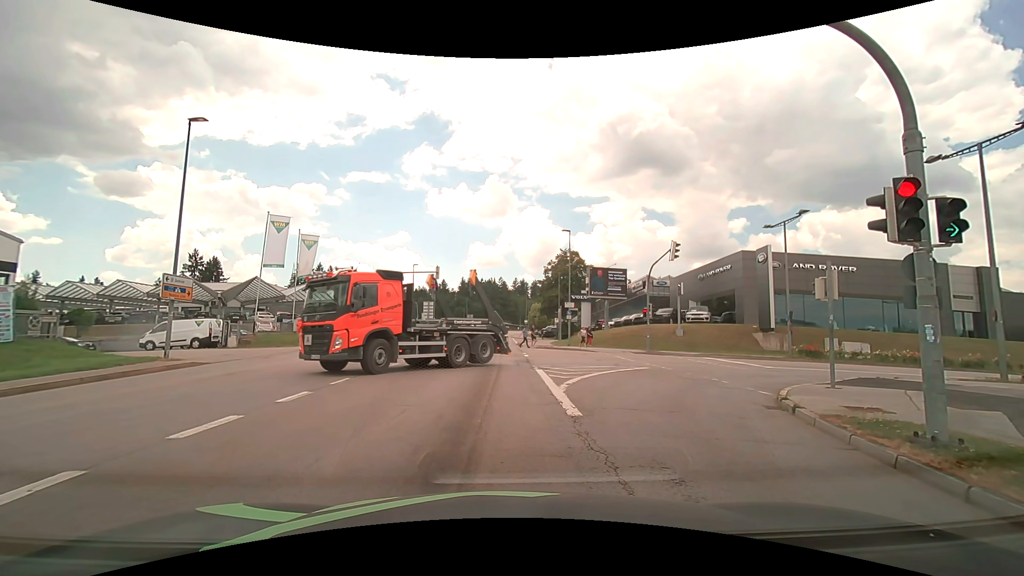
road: tertiary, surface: asphalt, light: Day
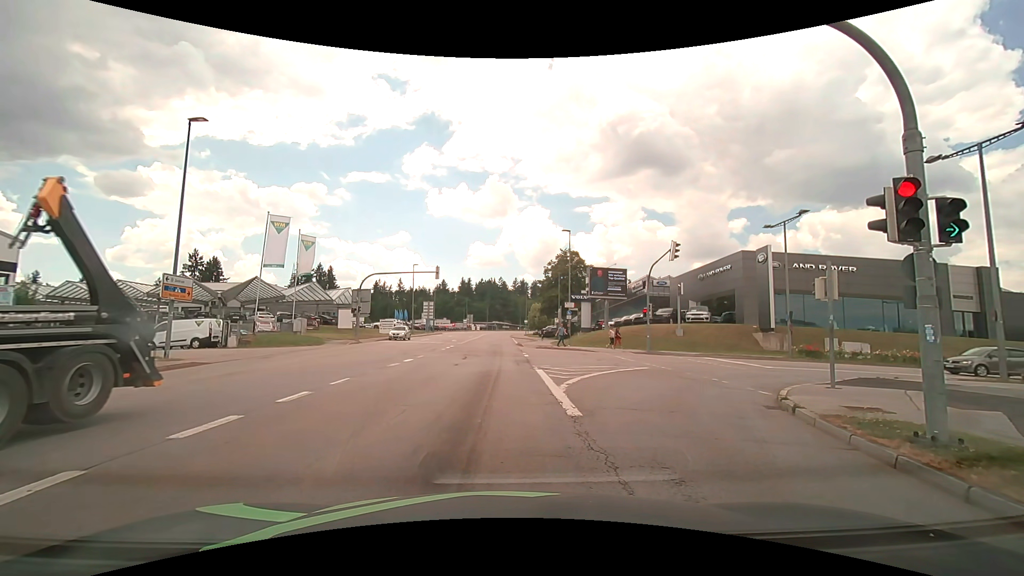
(0.0, 0.0) m; 0°
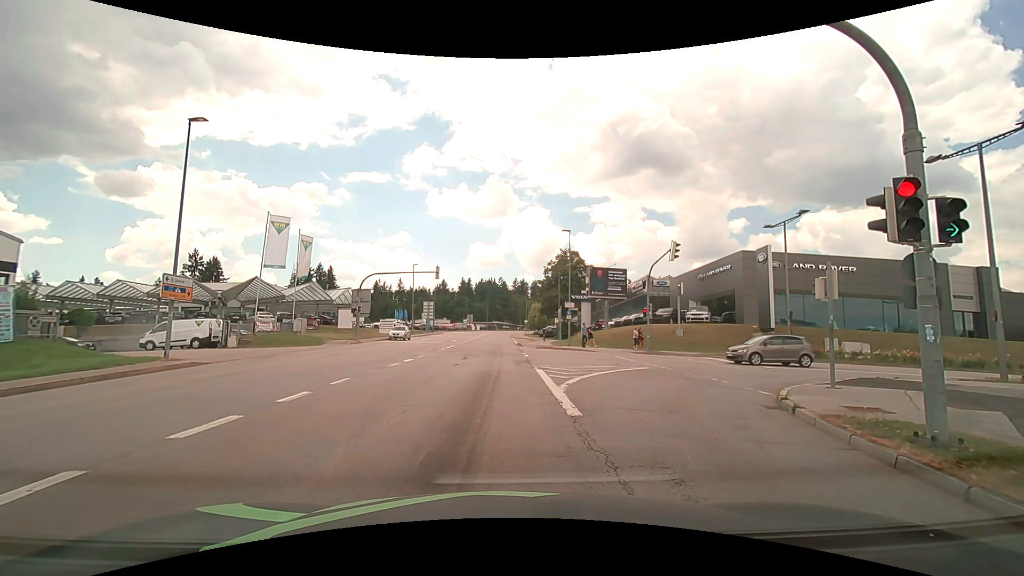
(0.0, 0.0) m; 0°
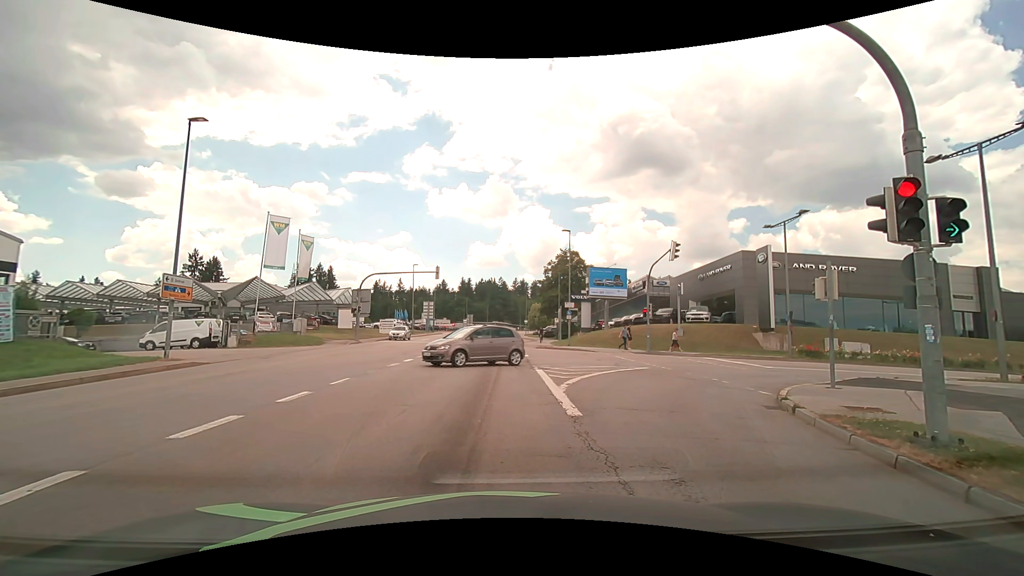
(0.0, 0.0) m; 0°
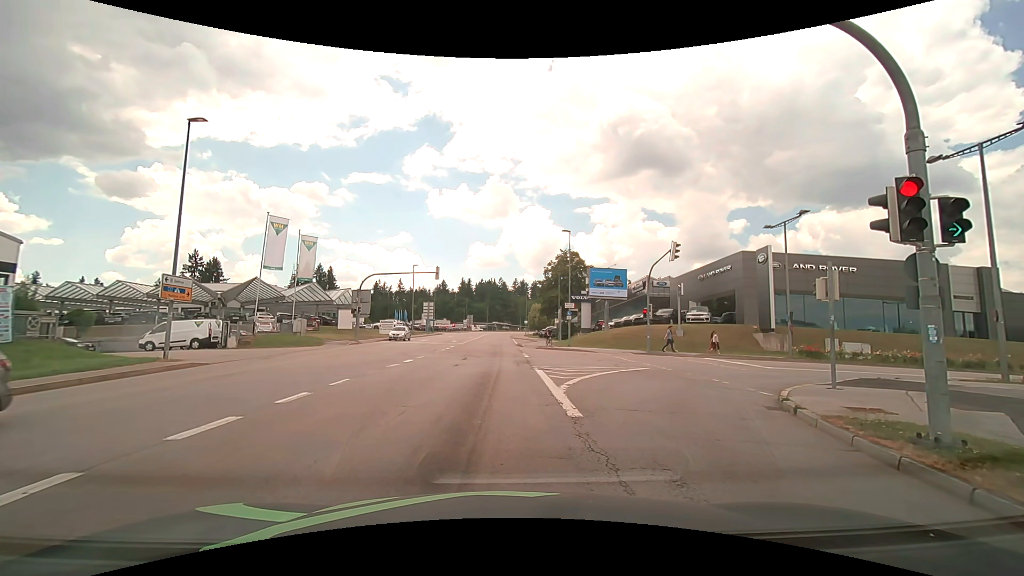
(0.0, 0.0) m; 0°
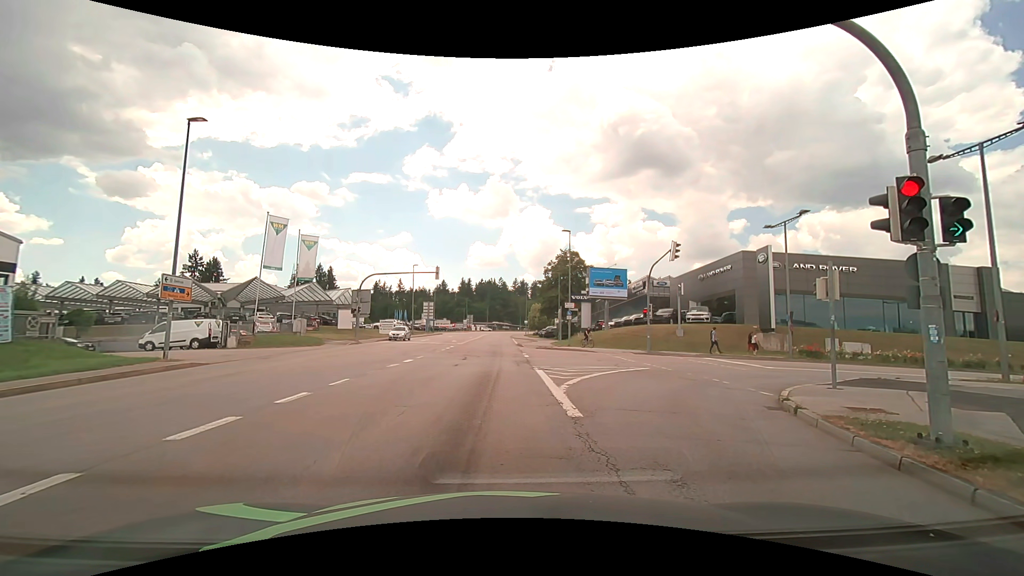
(0.0, +0.1) m; 0°
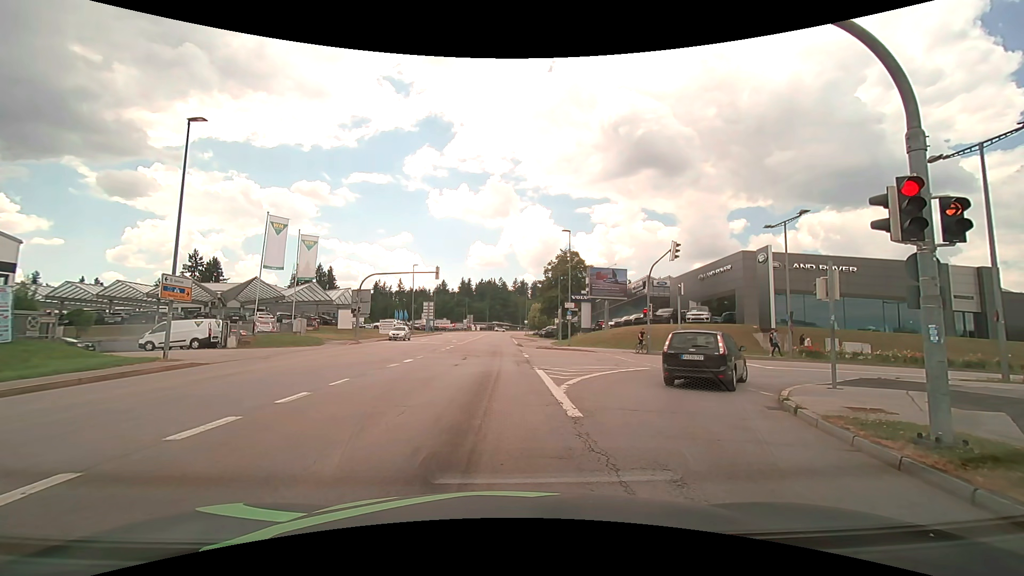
(0.0, 0.0) m; 0°
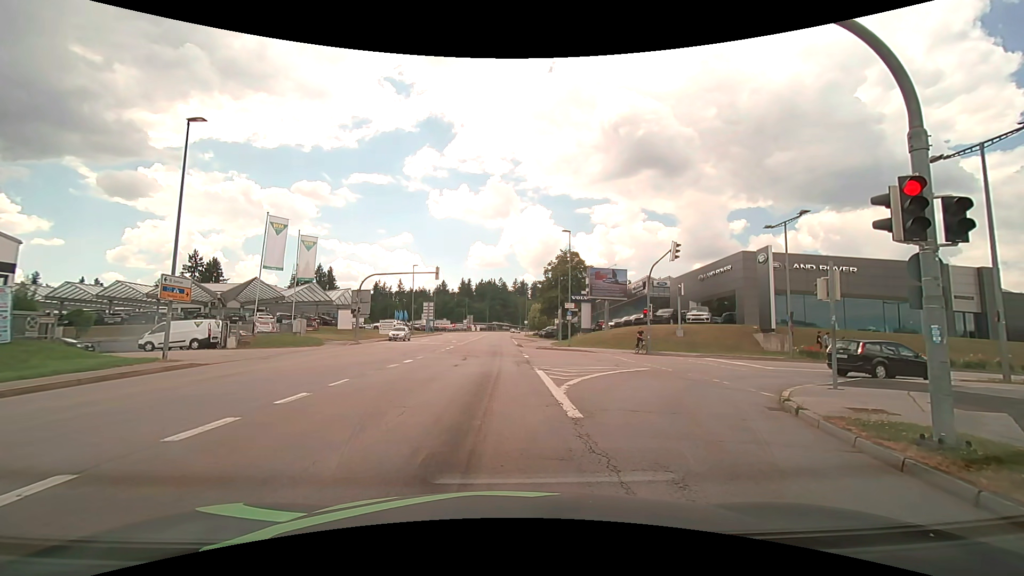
(0.0, 0.0) m; 0°
(0, +10) (0, +20) (0, +30) (0, +40) (0, +50) (0, +60) (0, +70) (0, +80) (0, +90) (0, +100) m
